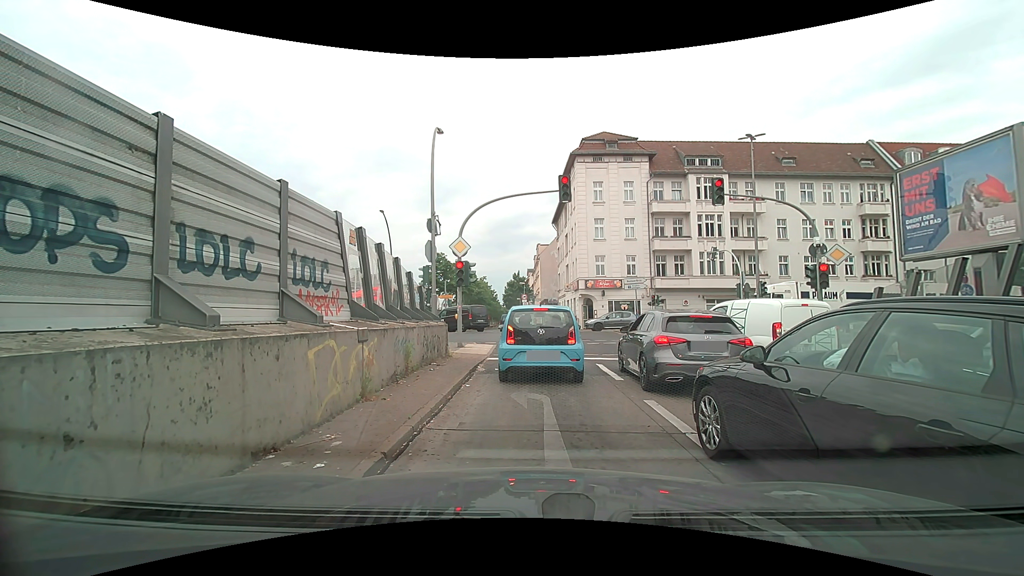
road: motorway_link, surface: asphalt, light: Day
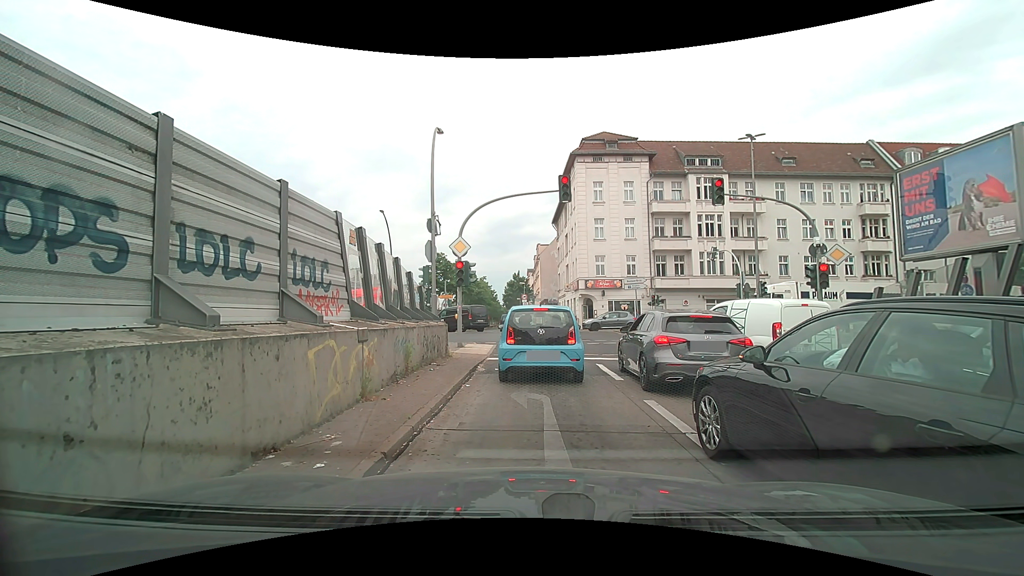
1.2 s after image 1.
(0.0, 0.0) m; 0°
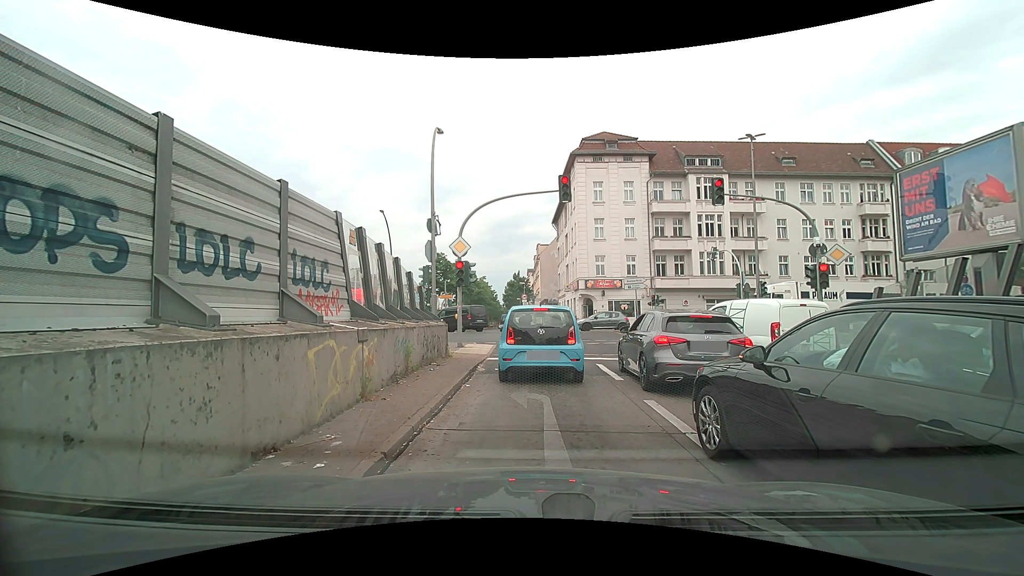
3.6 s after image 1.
(0.0, 0.0) m; 0°
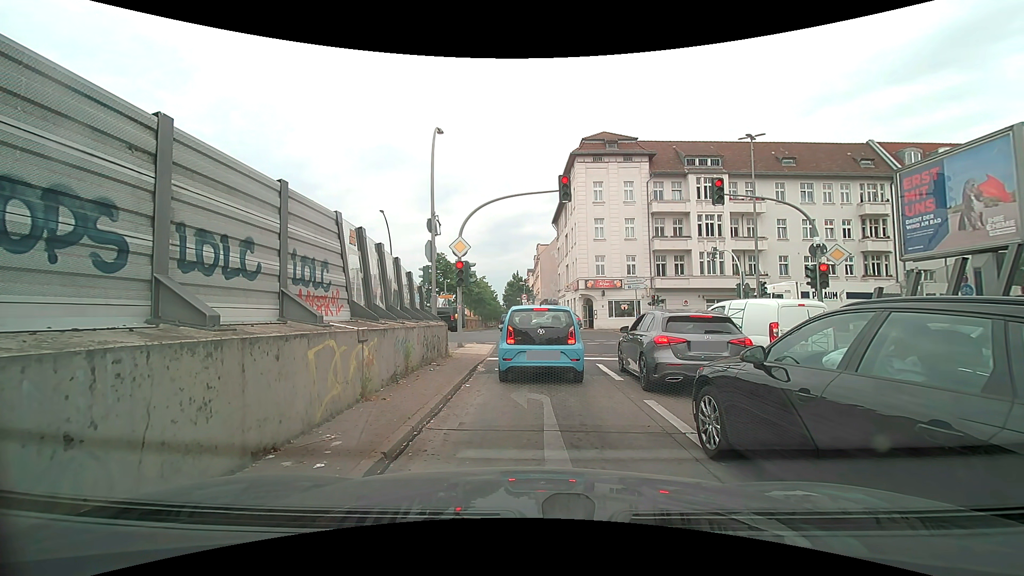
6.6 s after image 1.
(0.0, 0.0) m; 0°
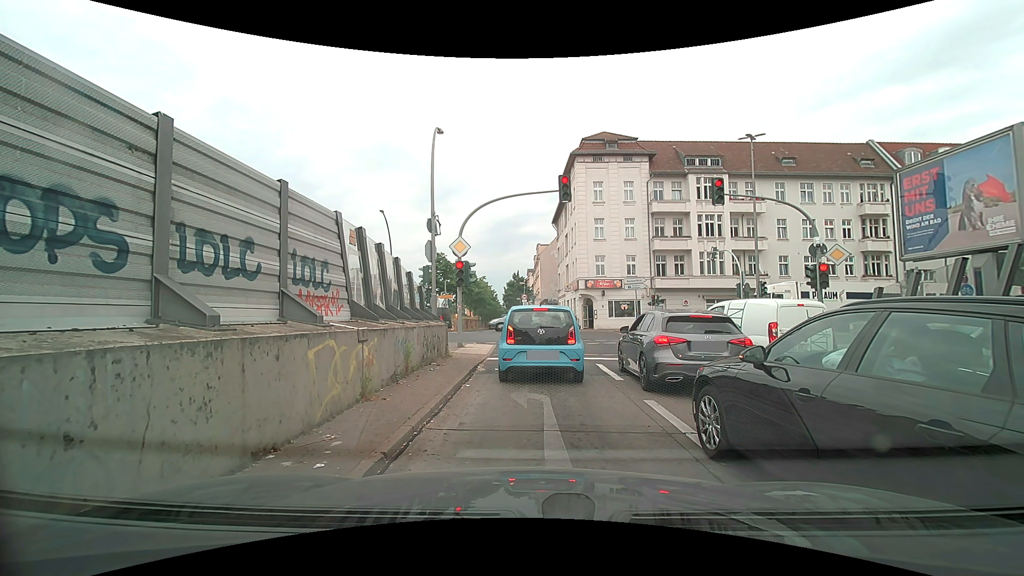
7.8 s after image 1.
(0.0, 0.0) m; 0°
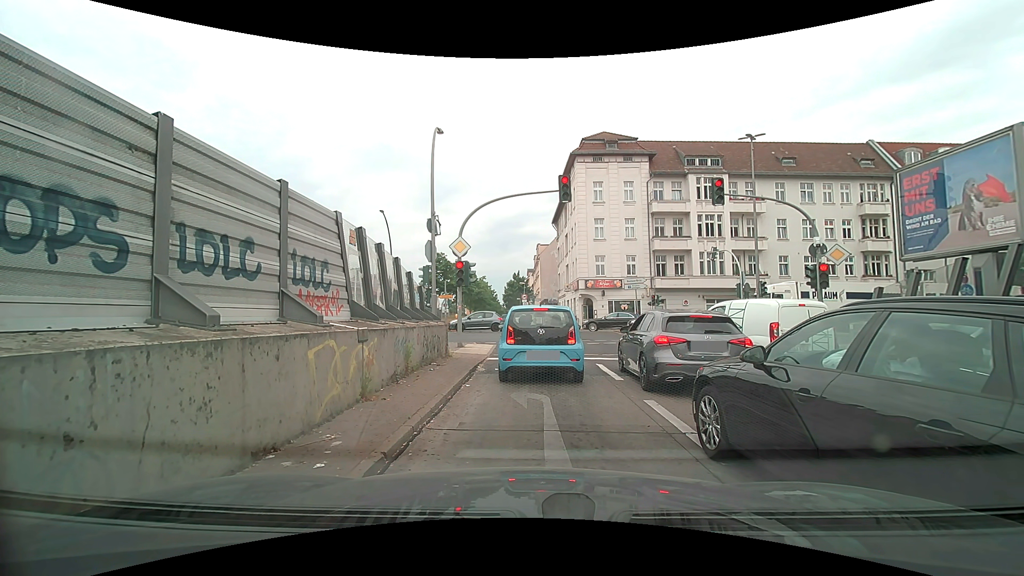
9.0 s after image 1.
(0.0, 0.0) m; 0°
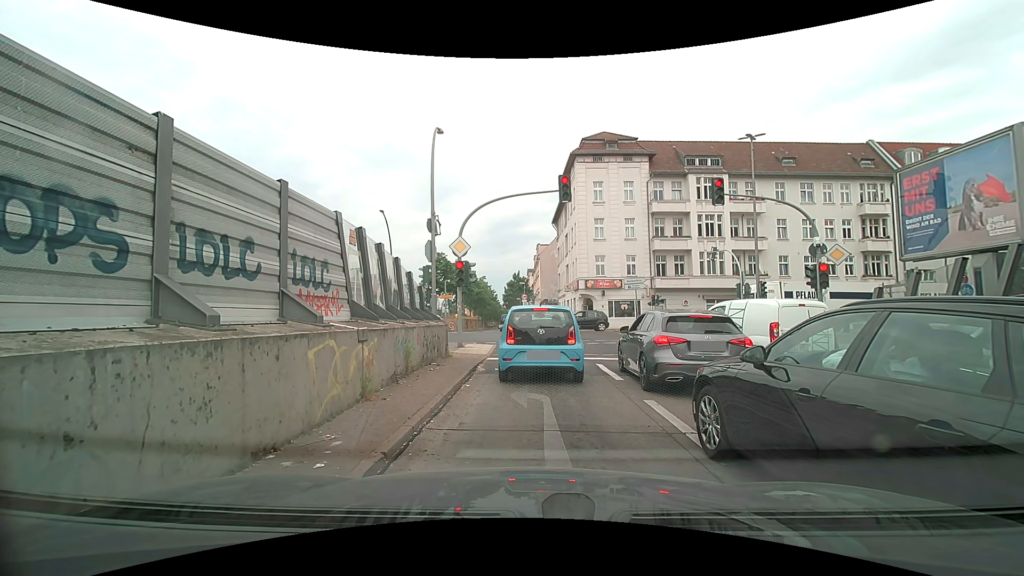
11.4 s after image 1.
(0.0, 0.0) m; 0°
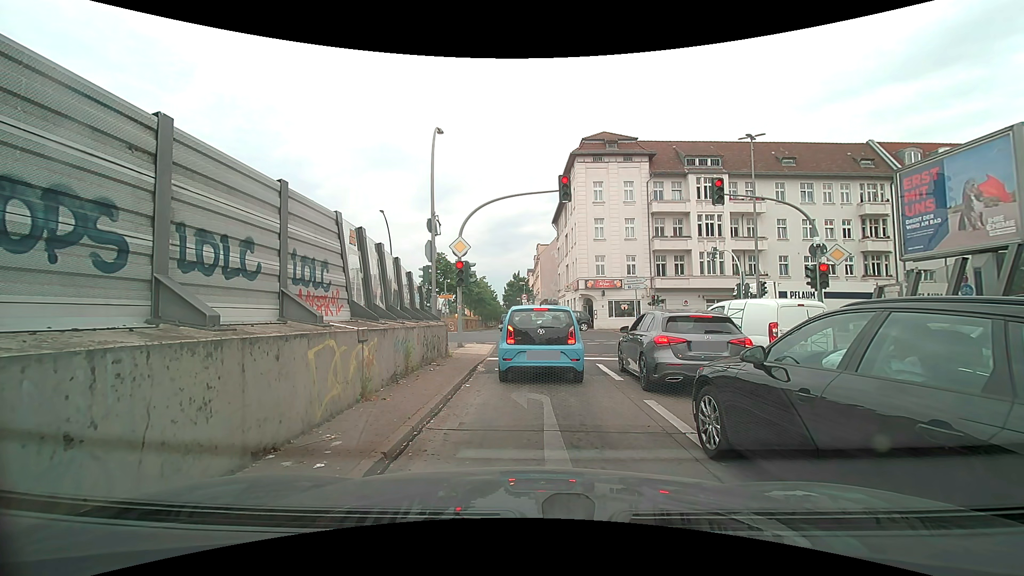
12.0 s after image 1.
(0.0, 0.0) m; 0°
